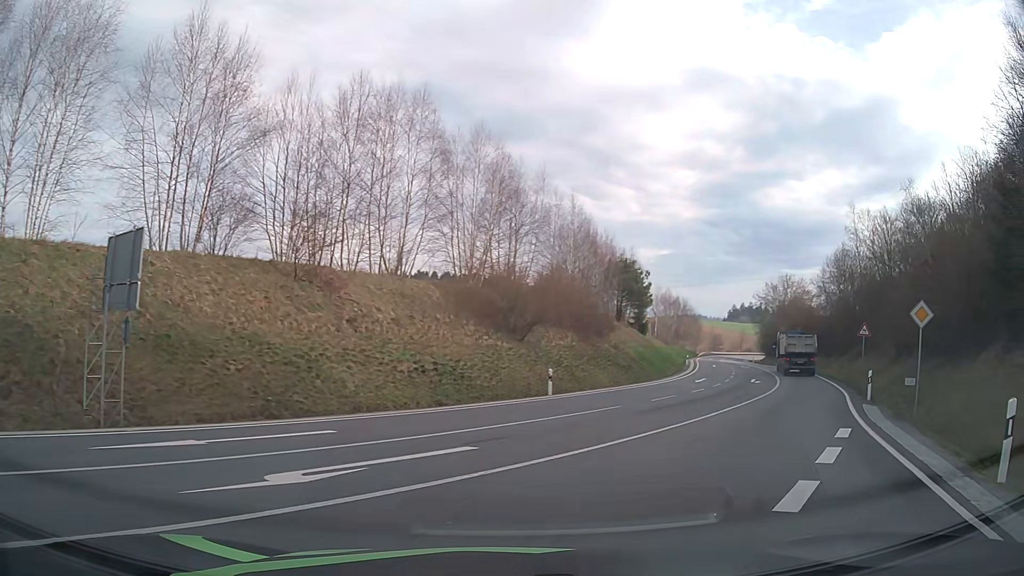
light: Day
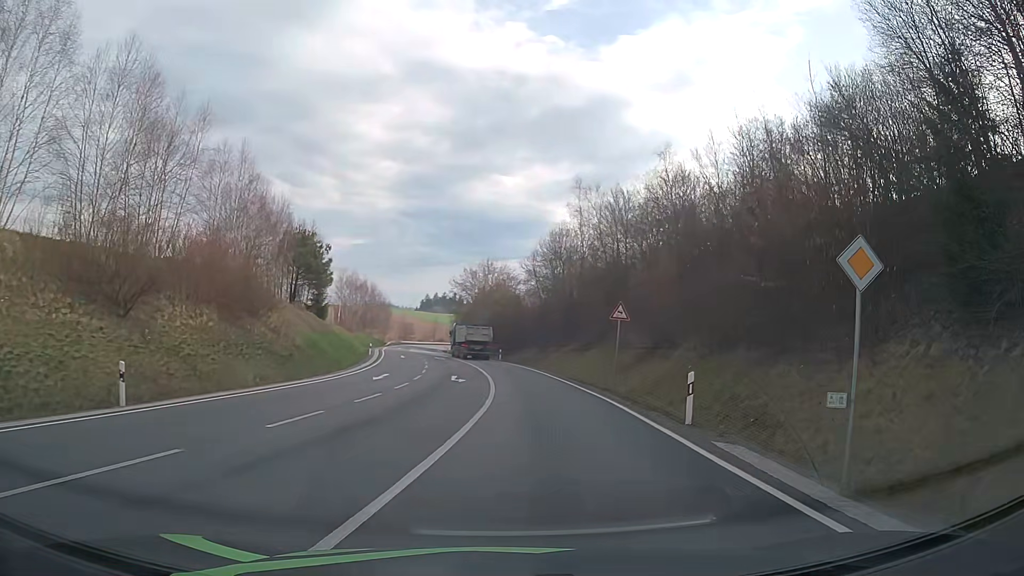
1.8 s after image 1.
(+3.2, +11.2) m; +27°
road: secondary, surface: asphalt
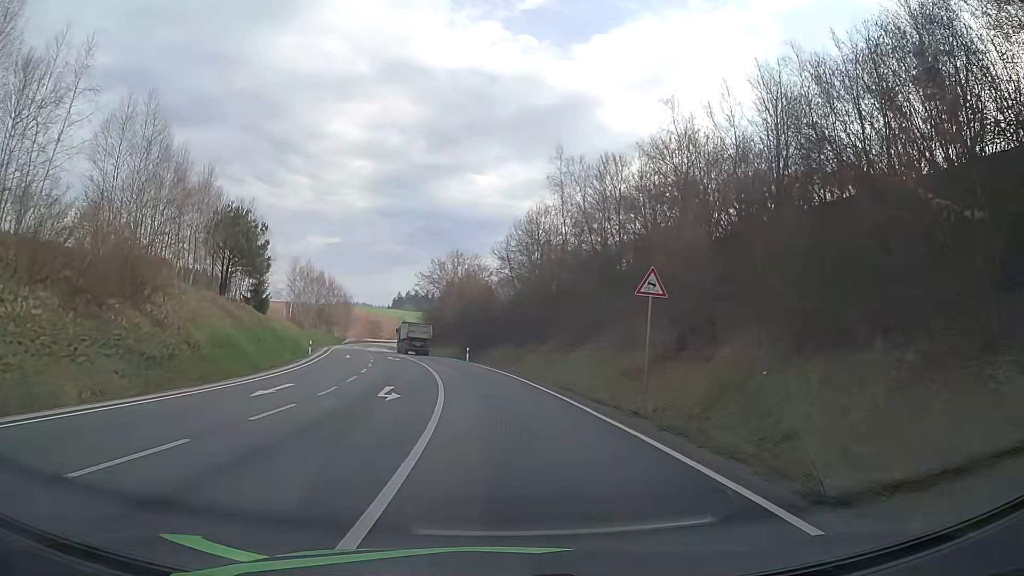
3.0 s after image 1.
(+0.6, +11.6) m; +3°
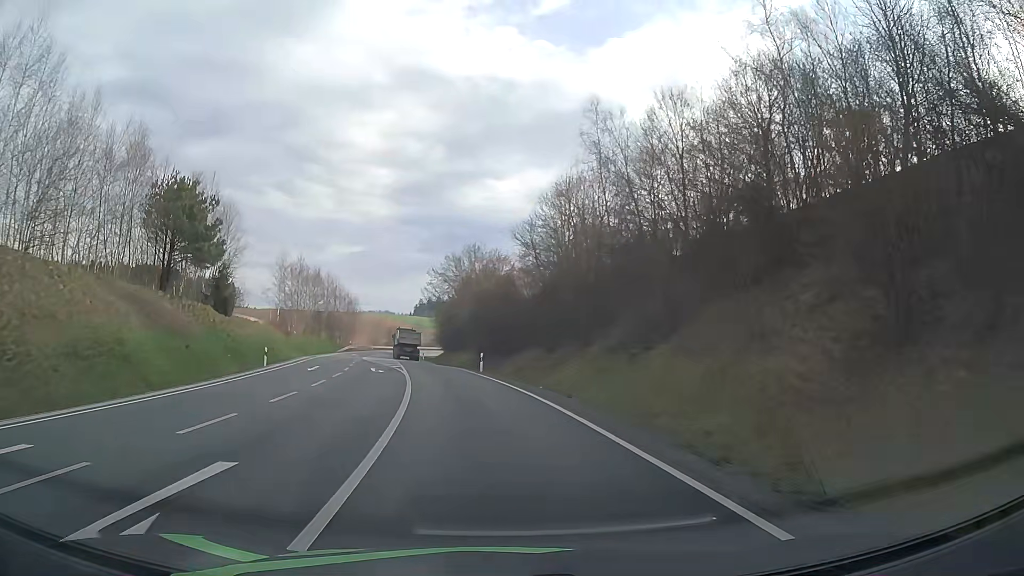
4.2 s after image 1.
(-0.1, +14.8) m; -2°
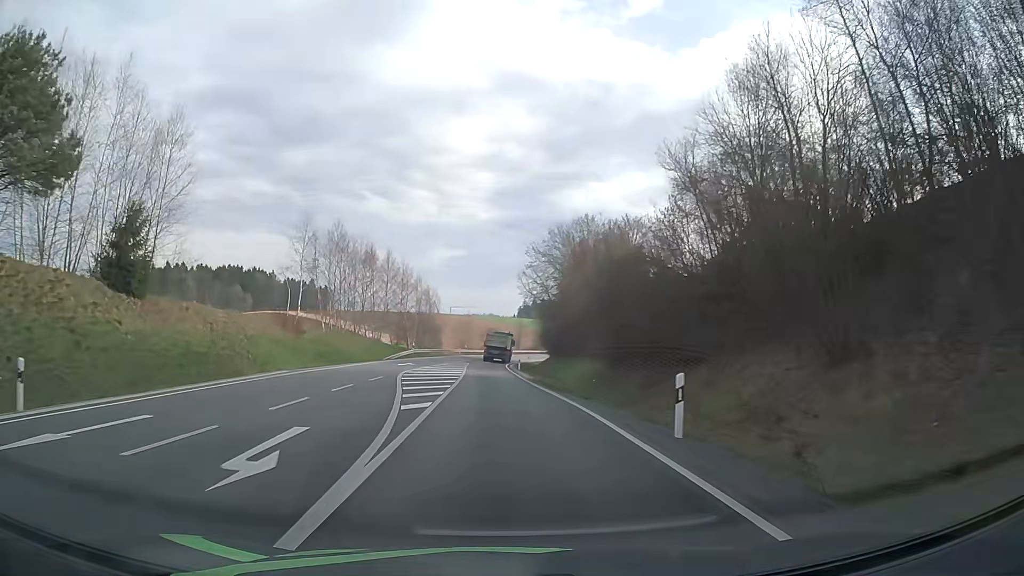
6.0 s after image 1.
(-2.3, +27.8) m; -9°
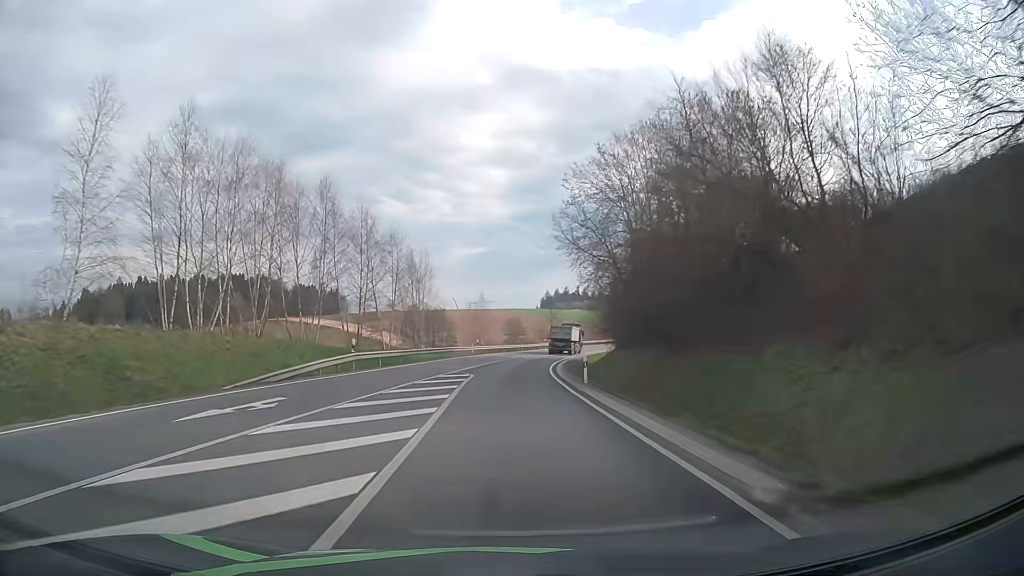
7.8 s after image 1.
(-0.8, +33.5) m; -2°
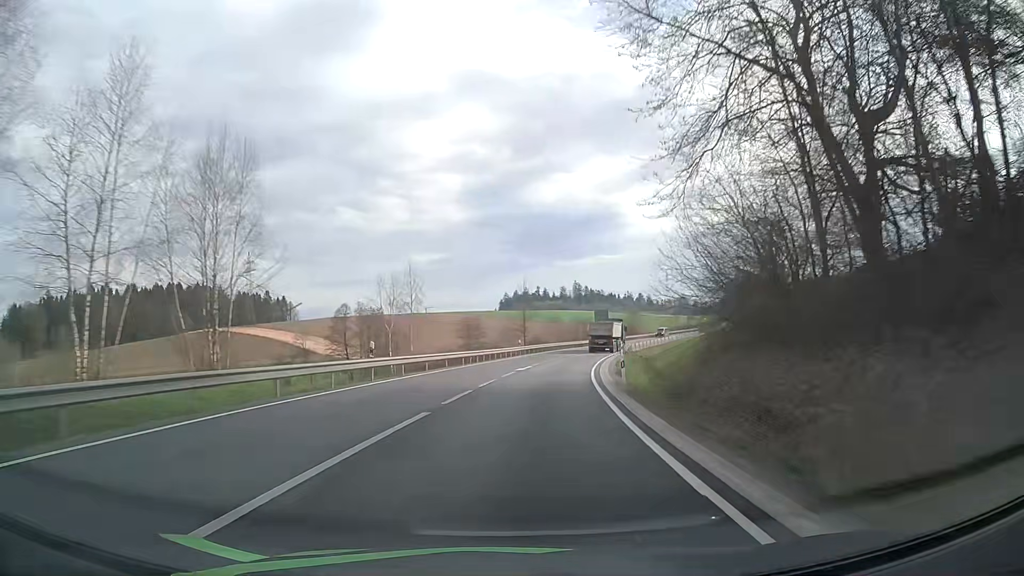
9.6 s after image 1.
(+0.5, +36.9) m; +3°
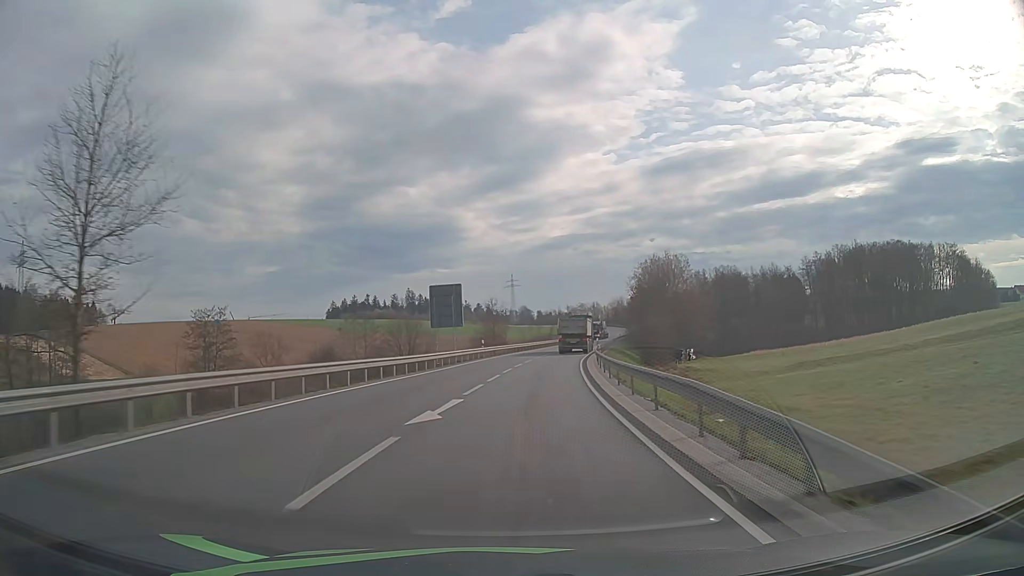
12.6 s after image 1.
(+7.7, +62.9) m; +14°
(0, +10) (+1, +20) (+2, +30) (+3, +40) (+4, +50) (+6, +60) (+8, +69) (+10, +79) (+12, +89) (+14, +99) m
